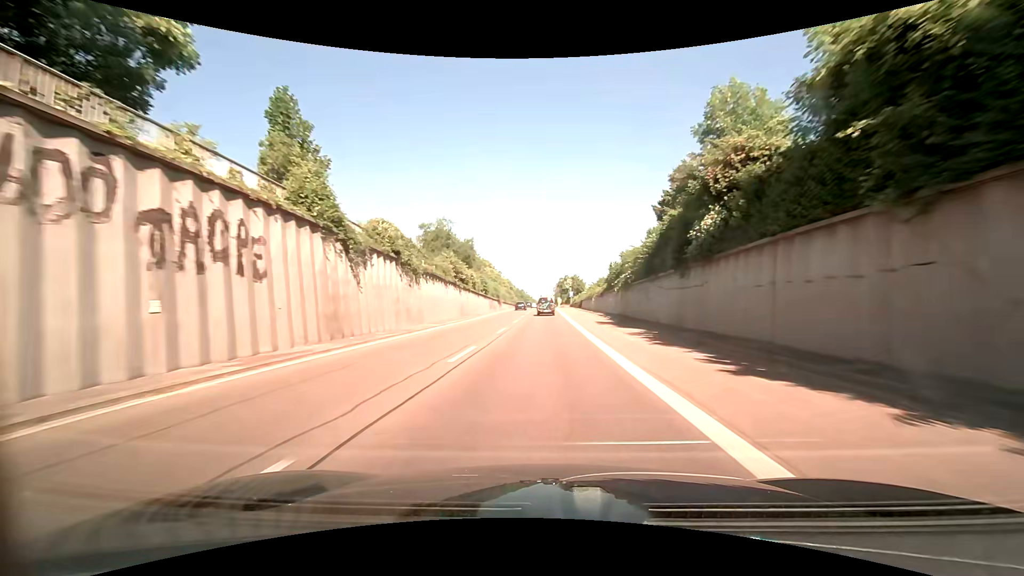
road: trunk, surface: asphalt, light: Day
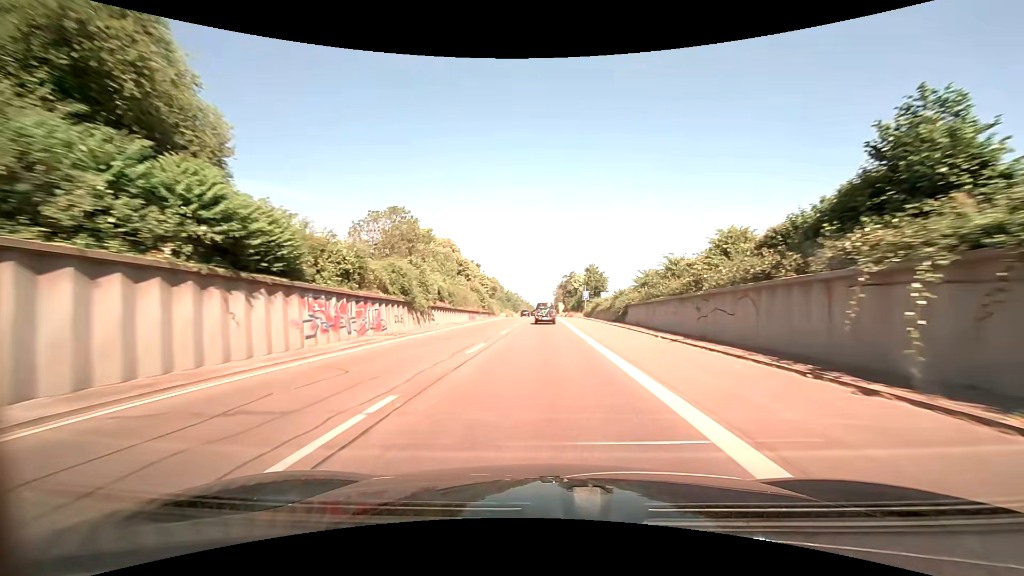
(+0.1, +54.3) m; 0°
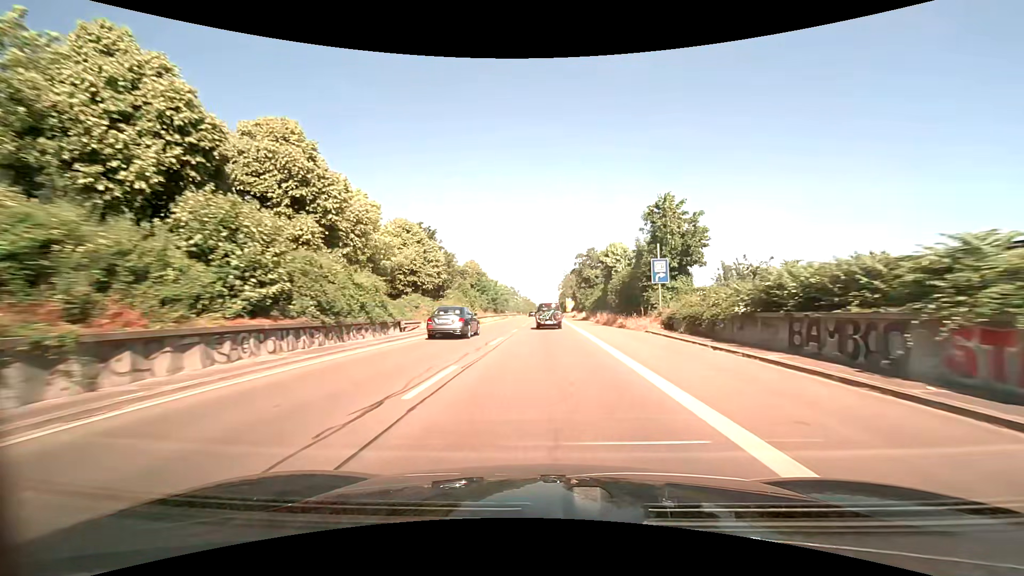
(0.0, +53.2) m; 0°
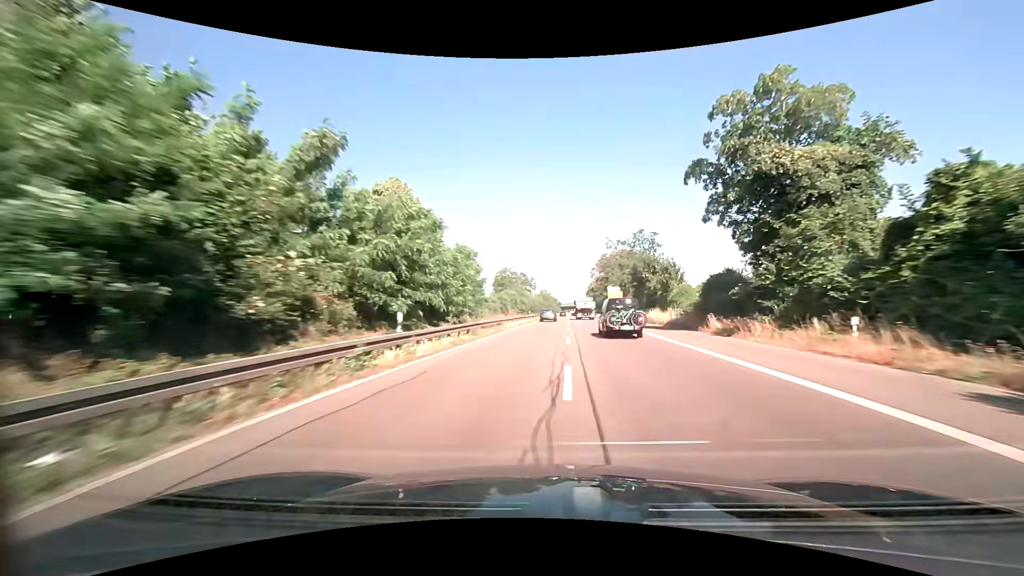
(-1.7, +69.3) m; -3°
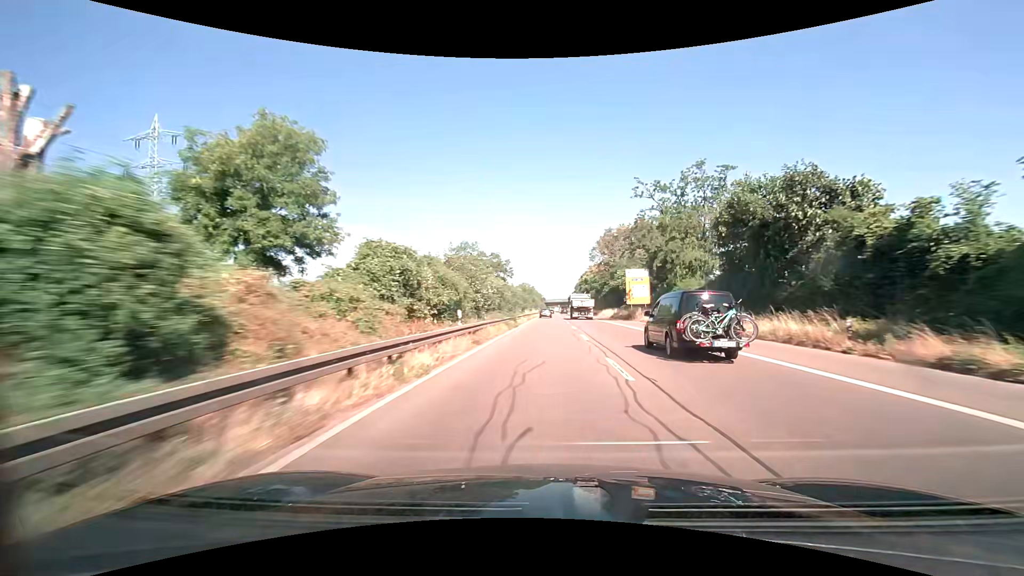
(+0.6, +43.9) m; +2°
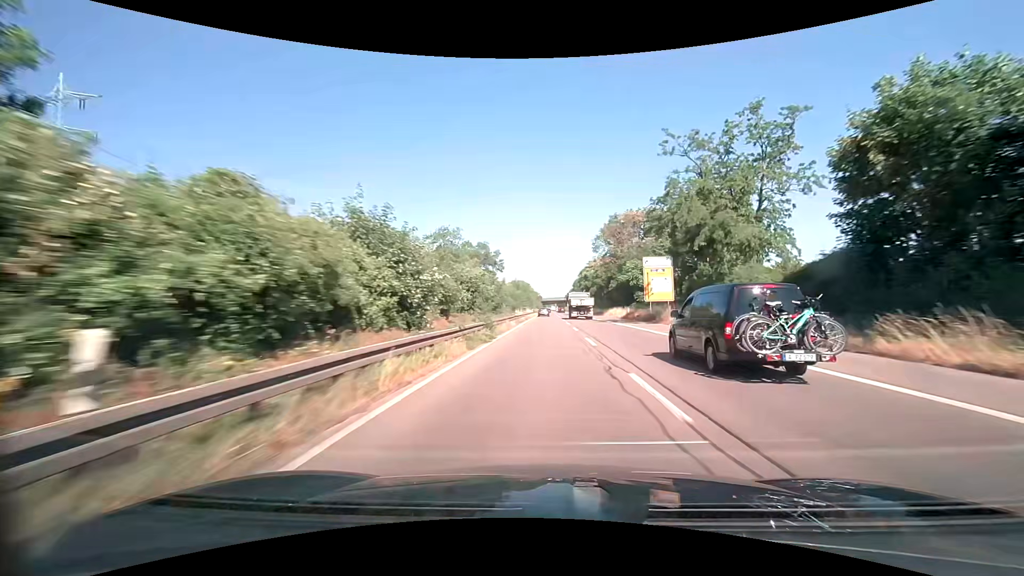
(+0.1, +14.8) m; 0°
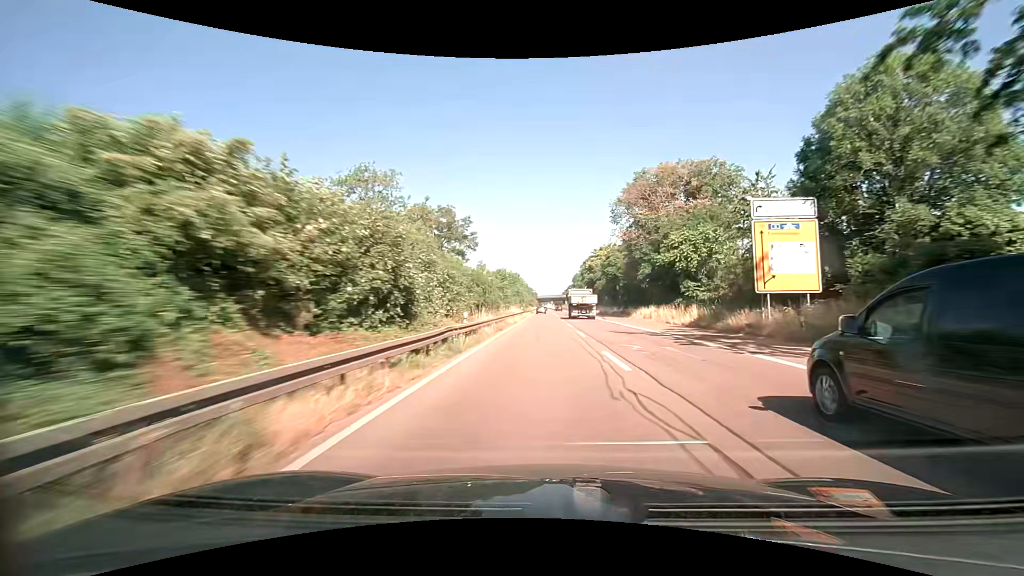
(+0.1, +29.9) m; +1°
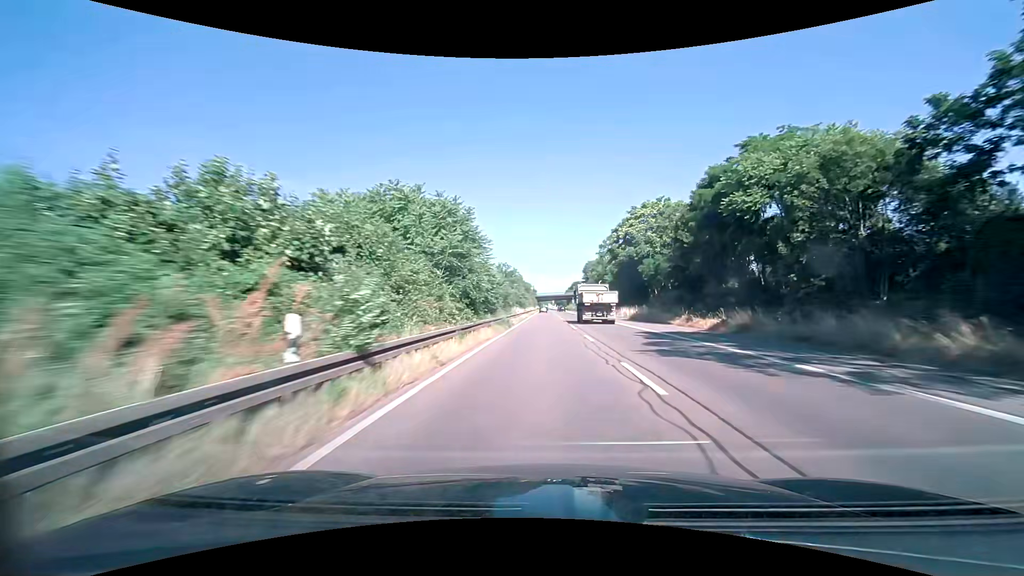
(-0.2, +60.1) m; 0°
(0, +10) (0, +20) (0, +30) (0, +40) (0, +50) (0, +60) (0, +70) (0, +80) (0, +90) (0, +100) m
